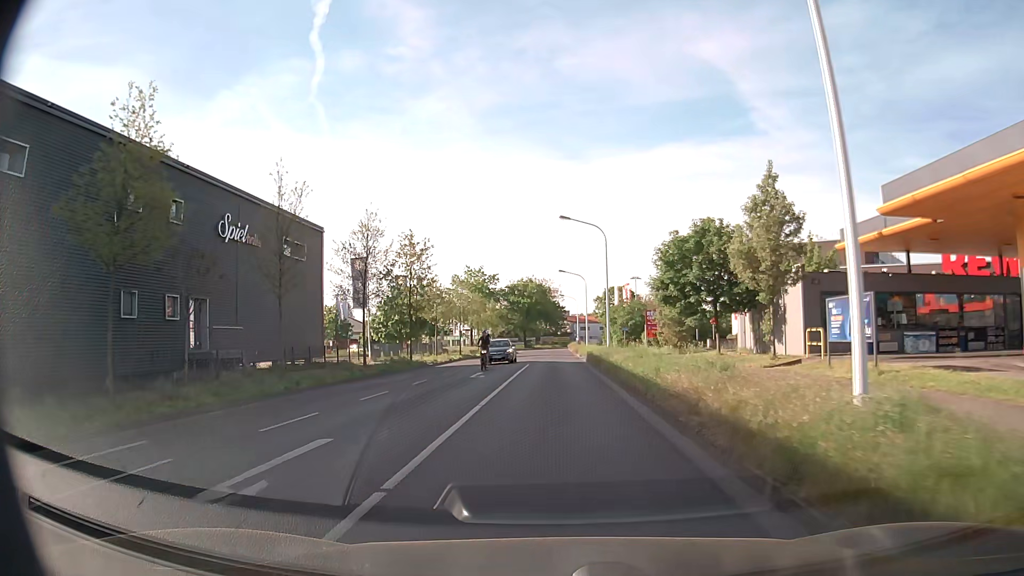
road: tertiary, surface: asphalt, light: Day
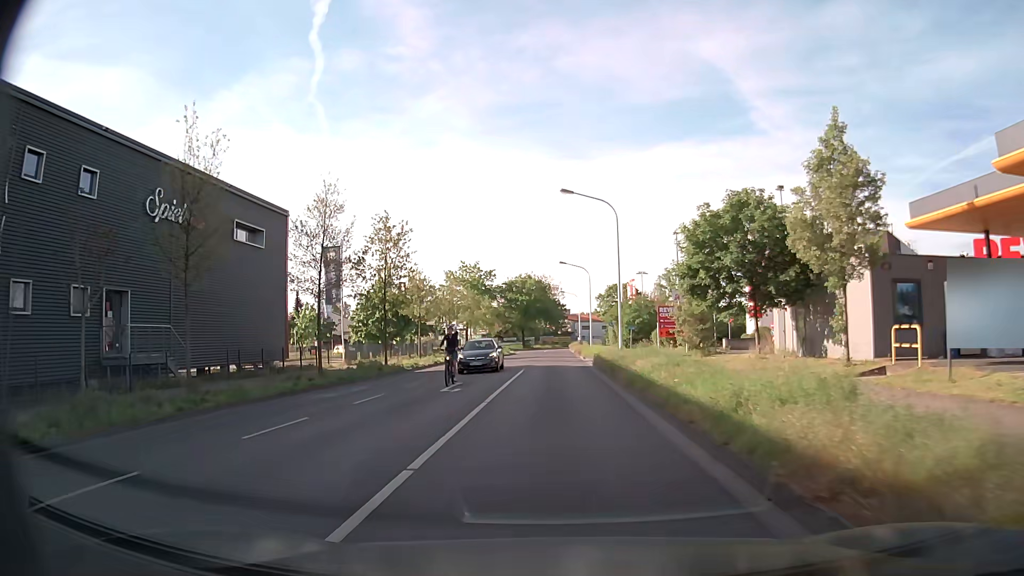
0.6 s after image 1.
(0.0, +6.7) m; 0°
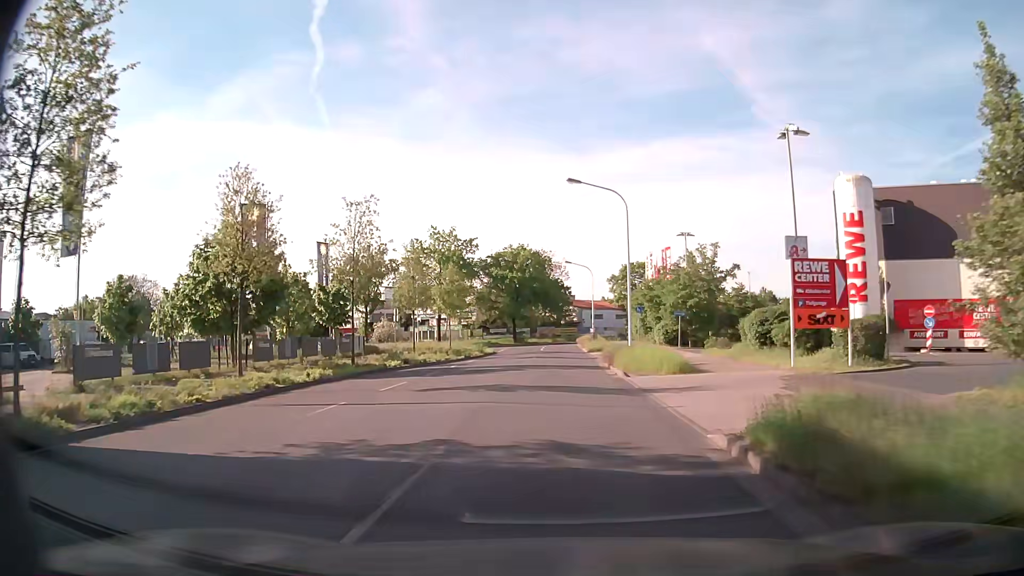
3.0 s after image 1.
(-0.1, +27.7) m; 0°
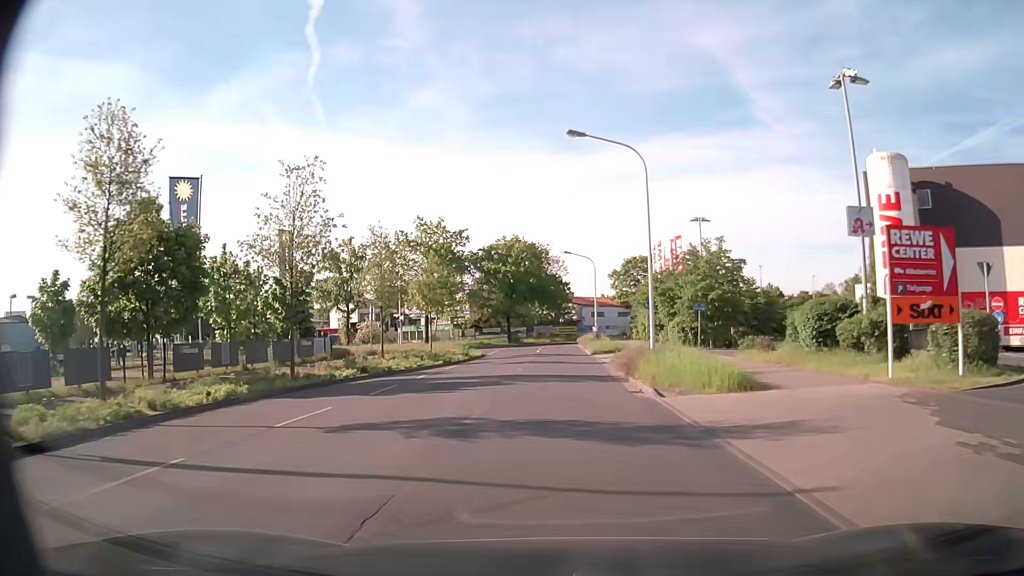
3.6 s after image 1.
(0.0, +6.8) m; 0°
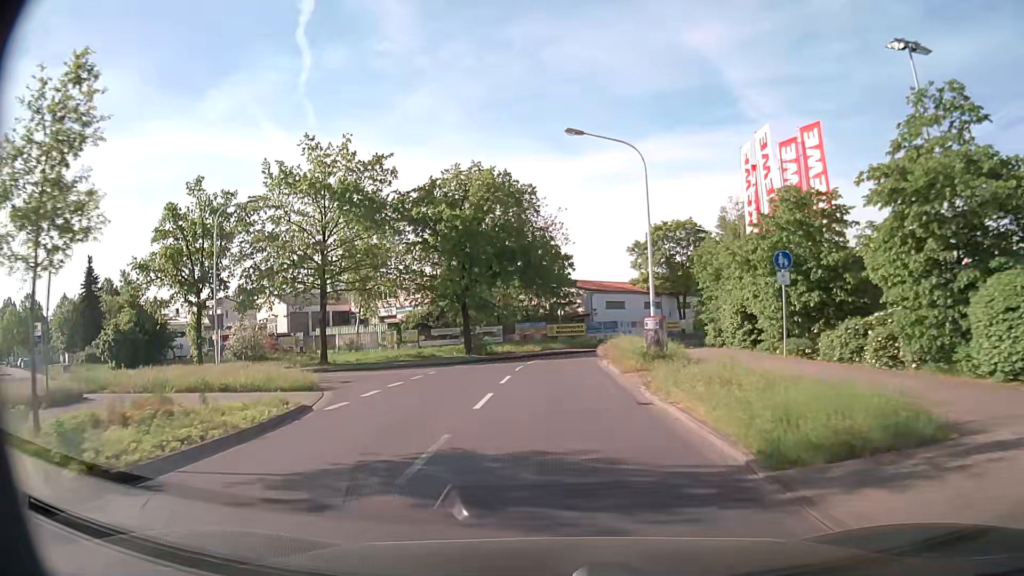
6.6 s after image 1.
(0.0, +33.6) m; 0°
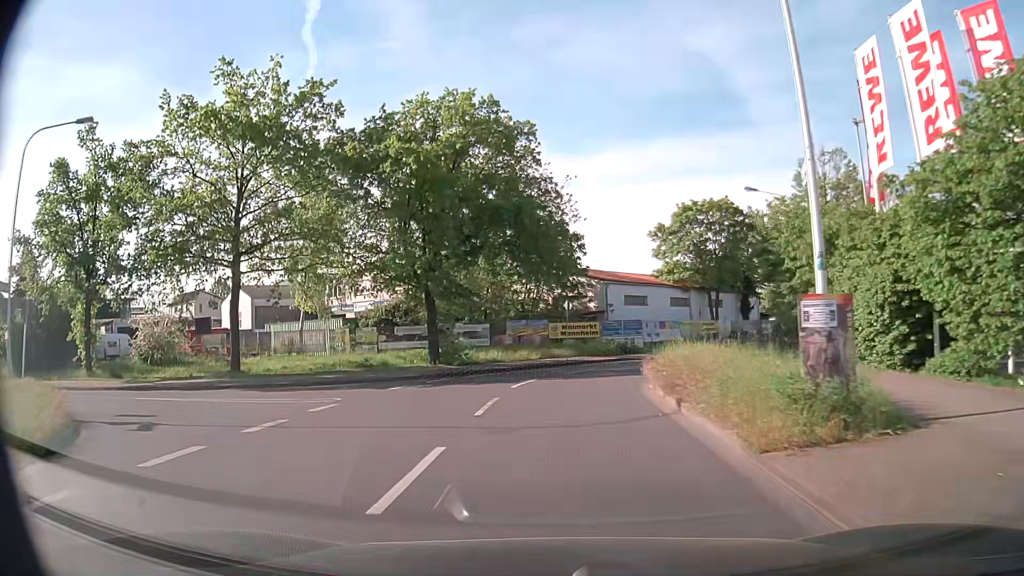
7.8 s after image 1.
(-0.1, +13.1) m; -1°
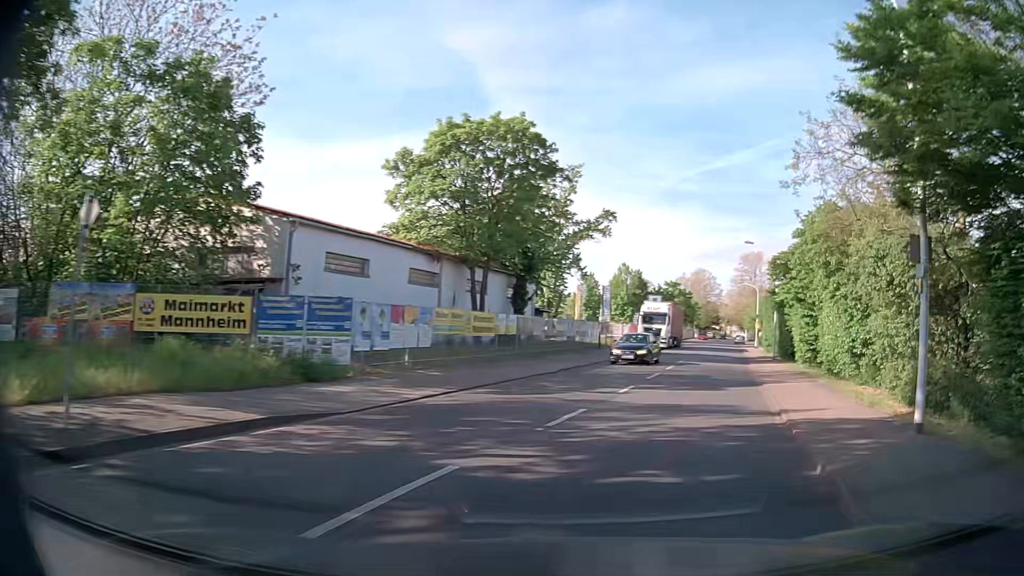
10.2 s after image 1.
(+2.2, +23.7) m; +22°
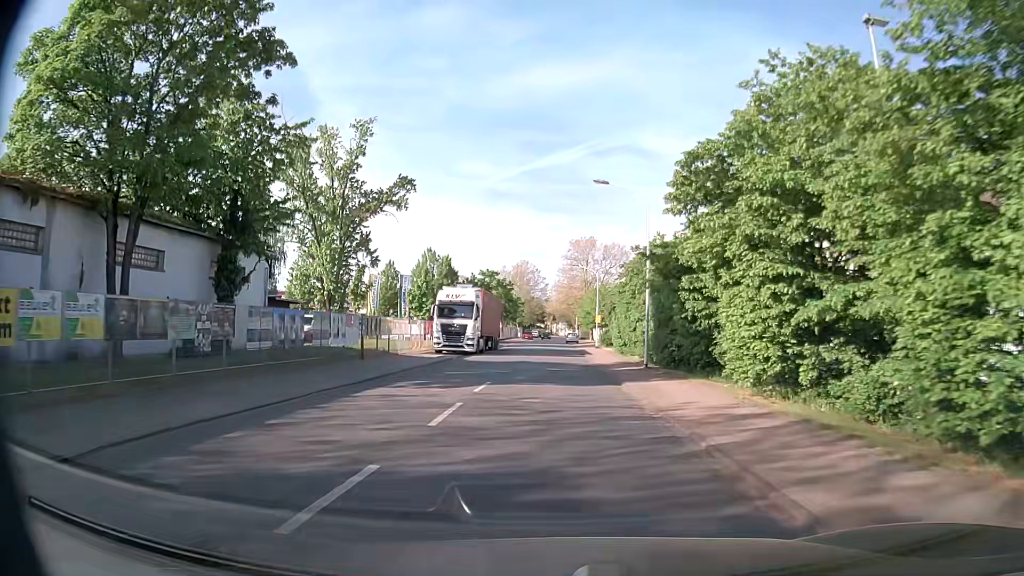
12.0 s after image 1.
(+3.8, +17.3) m; +17°
